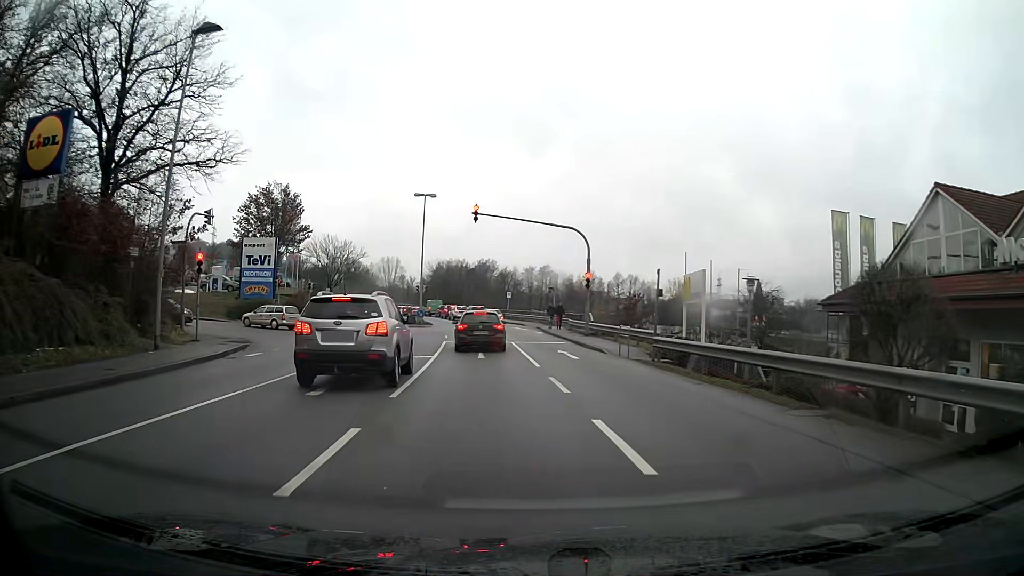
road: tertiary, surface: asphalt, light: Day
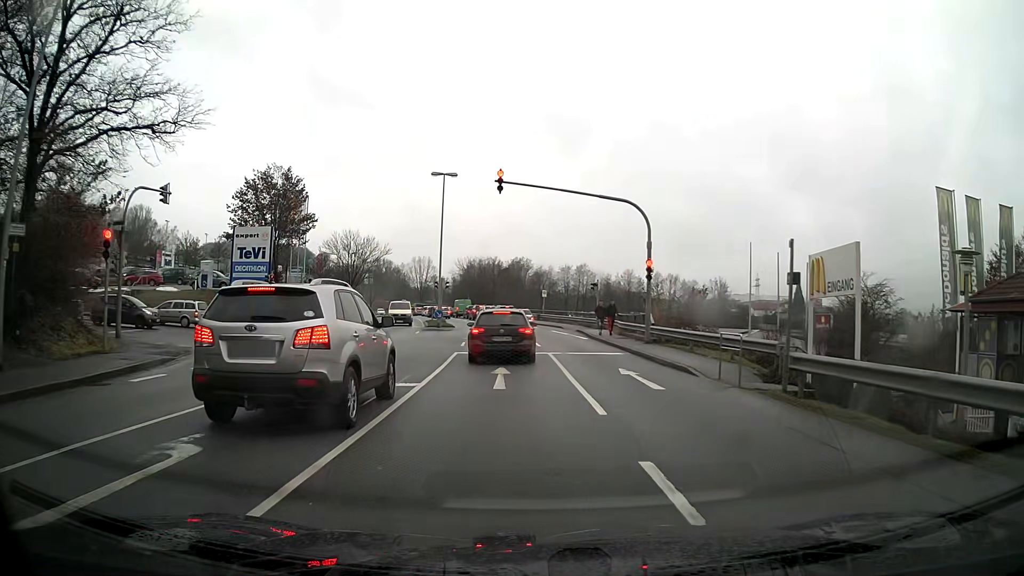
(-0.2, +8.2) m; -3°
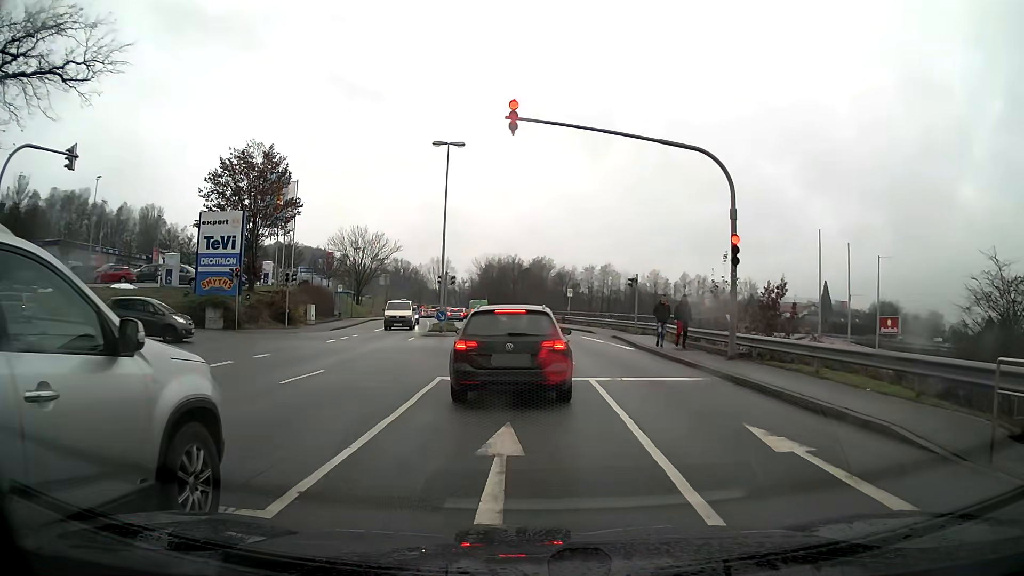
(-0.1, +8.3) m; -1°
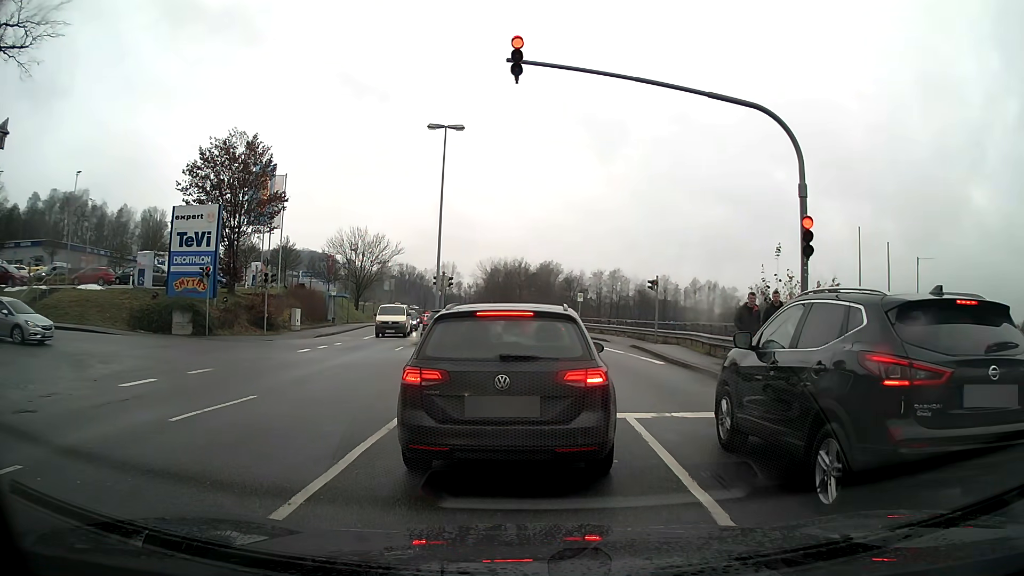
(0.0, +4.1) m; 0°
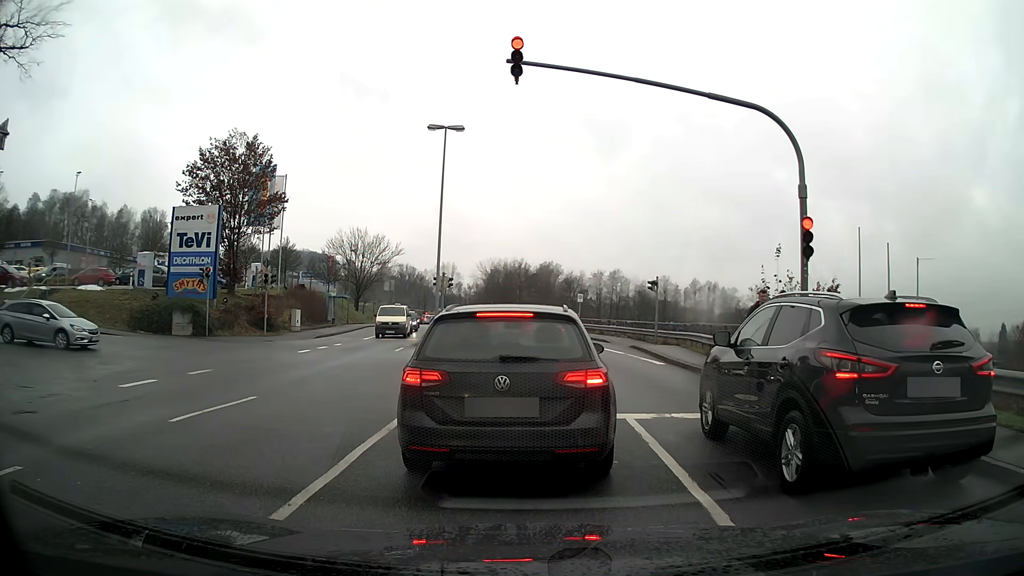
(0.0, 0.0) m; 0°
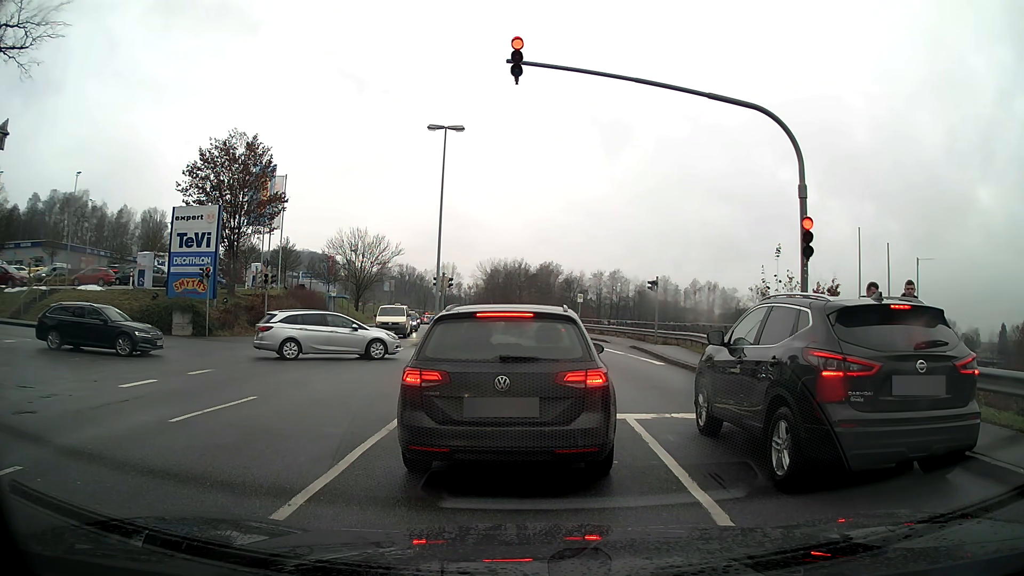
(0.0, 0.0) m; 0°
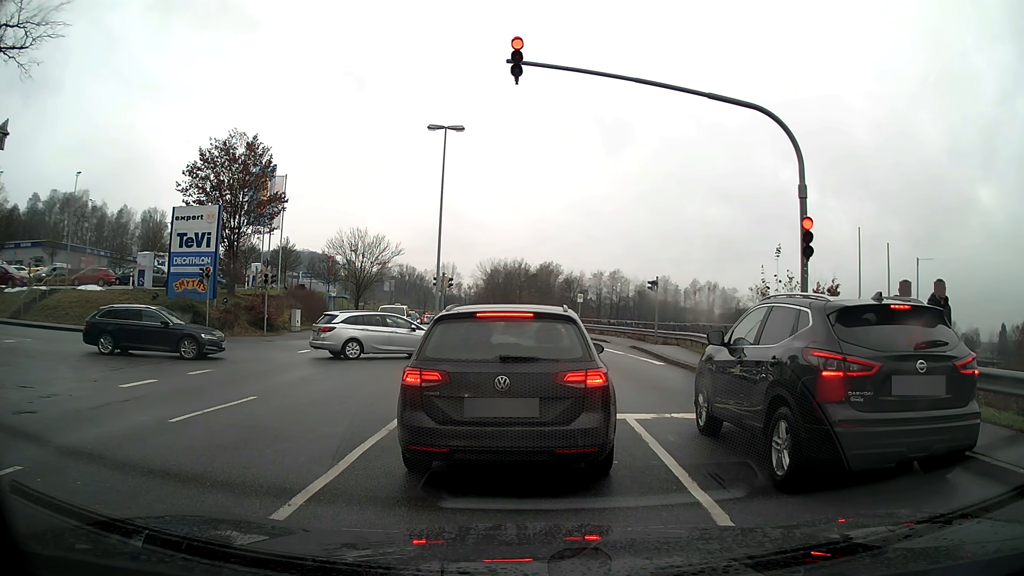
(0.0, 0.0) m; 0°
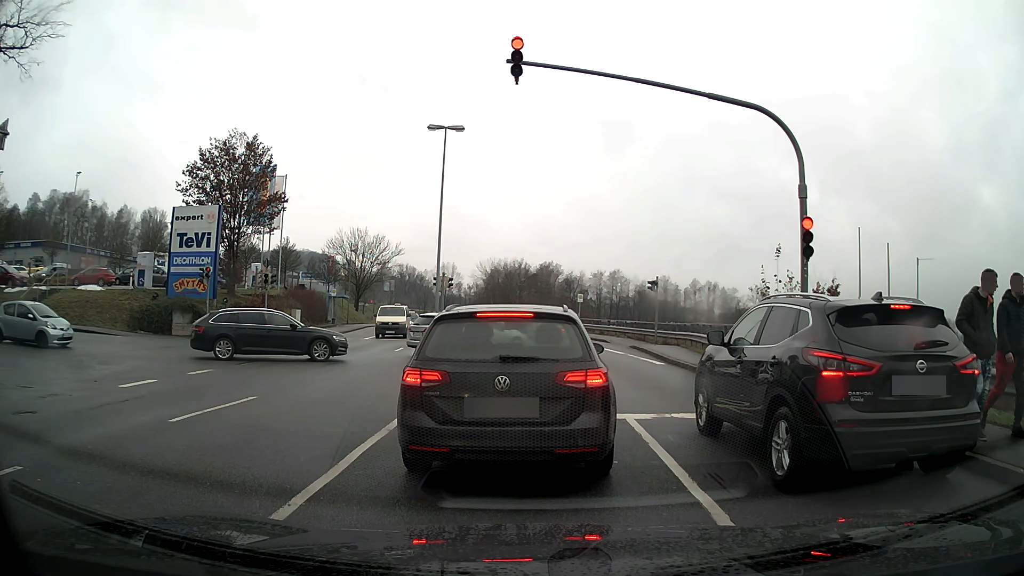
(0.0, 0.0) m; 0°
